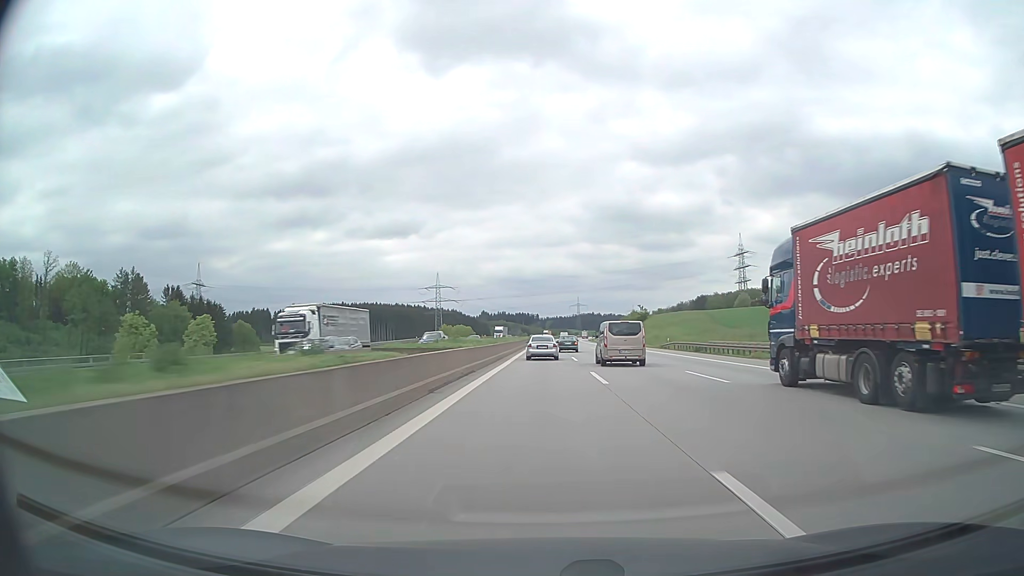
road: motorway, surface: asphalt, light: Day
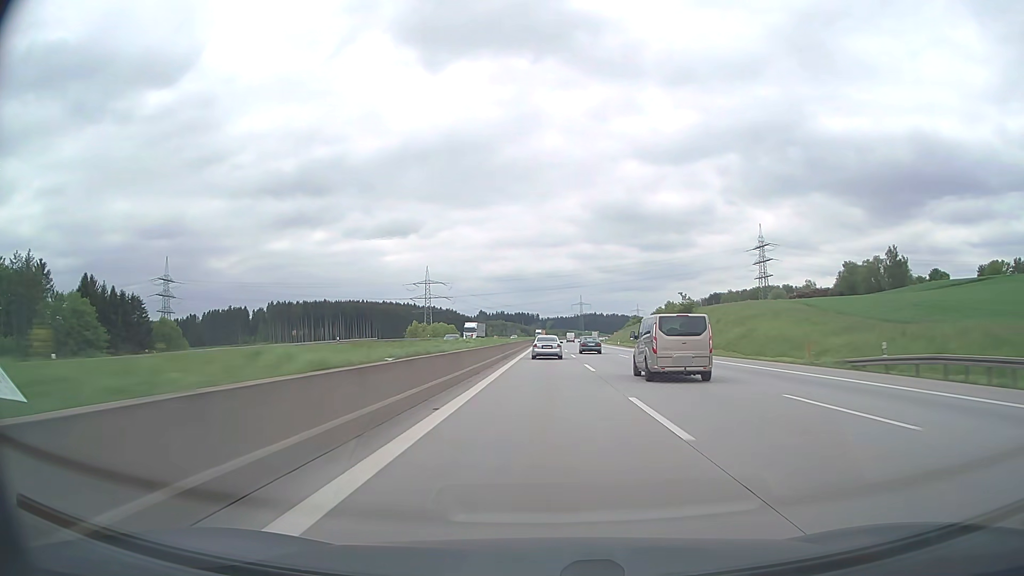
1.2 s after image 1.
(-0.1, +46.6) m; 0°
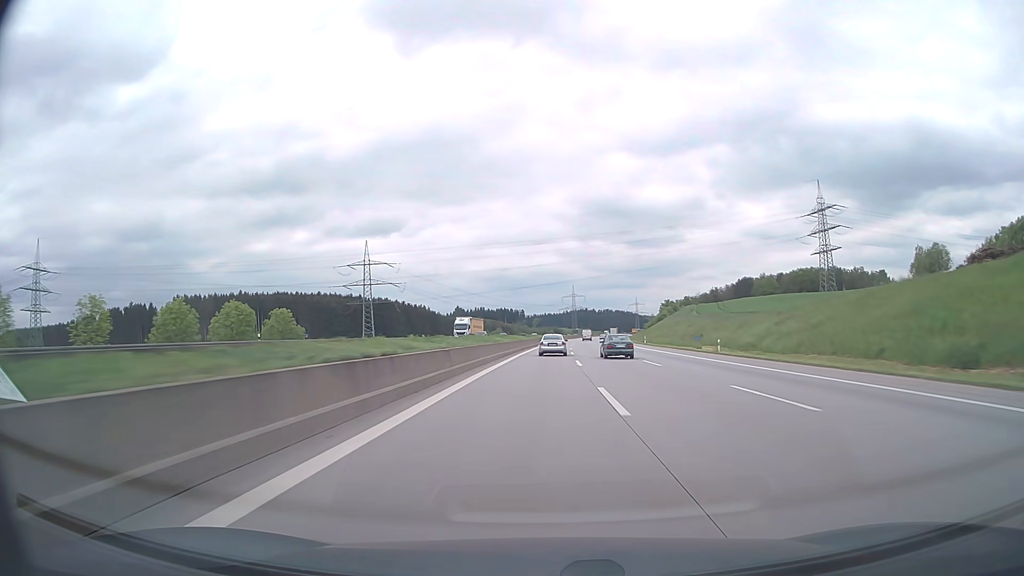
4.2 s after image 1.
(+1.5, +124.0) m; +1°
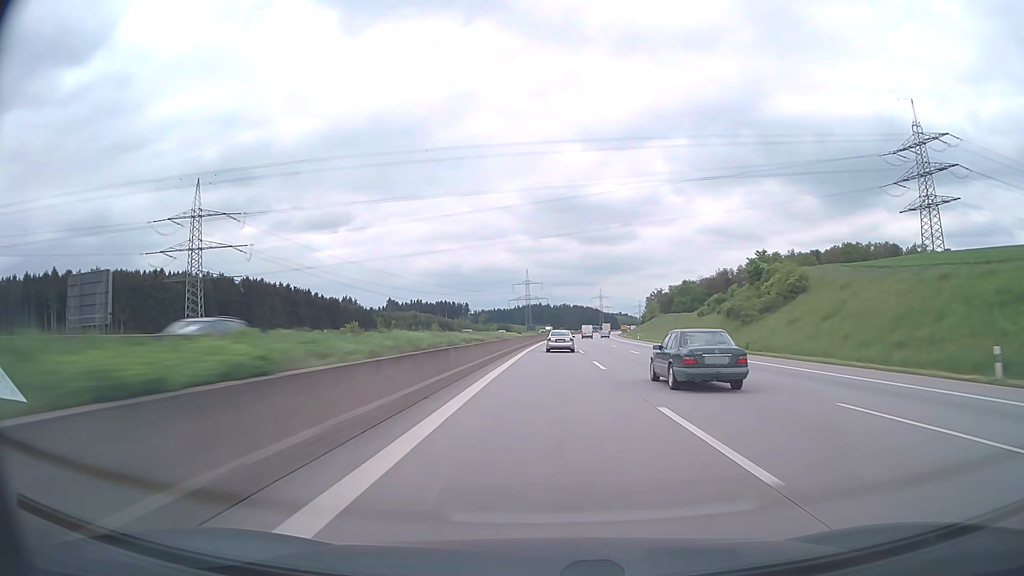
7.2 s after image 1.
(+4.1, +132.1) m; +4°
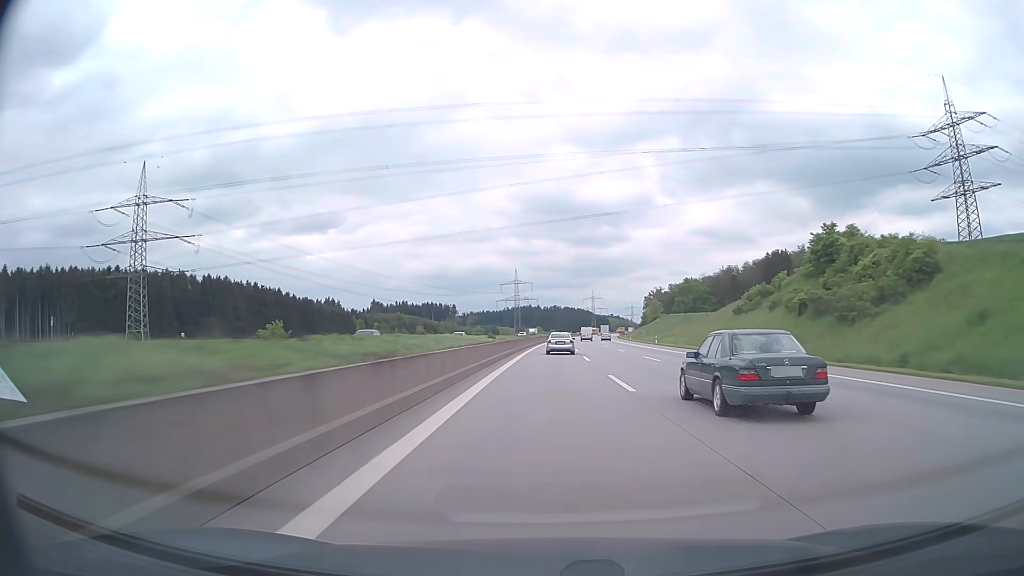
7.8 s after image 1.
(+0.3, +26.6) m; +1°
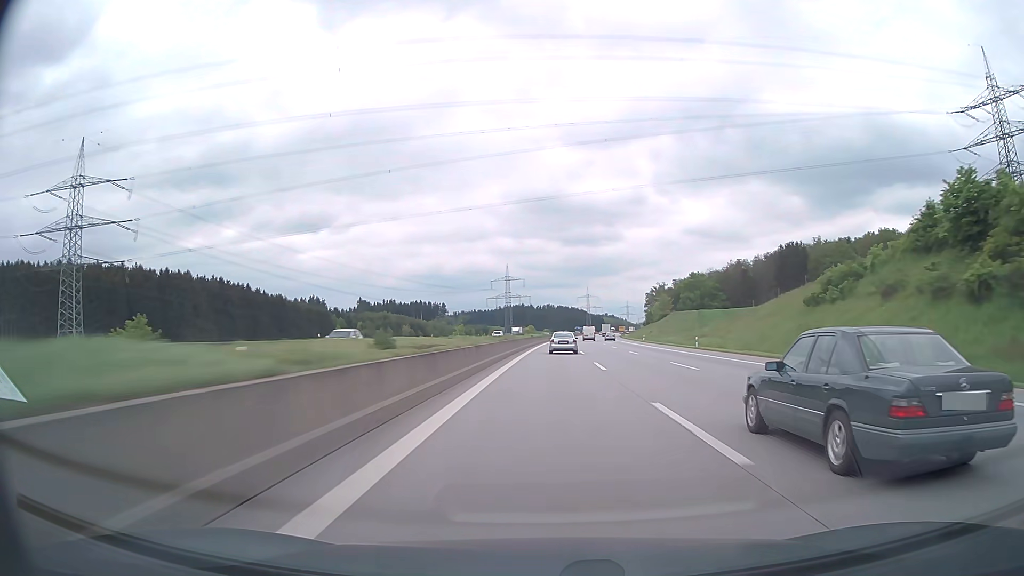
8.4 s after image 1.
(+0.1, +26.7) m; +1°
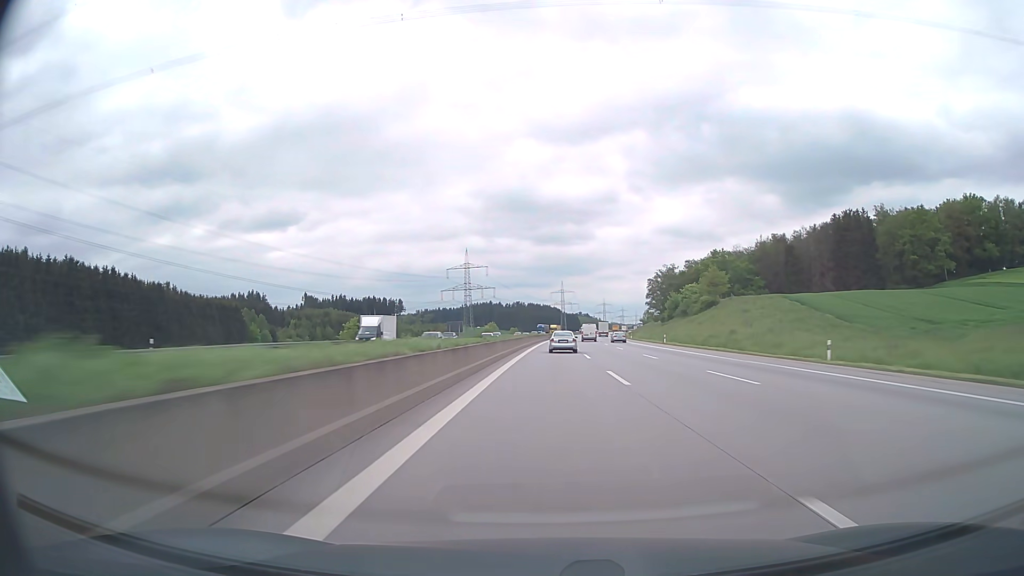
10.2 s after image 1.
(+1.7, +79.7) m; +2°
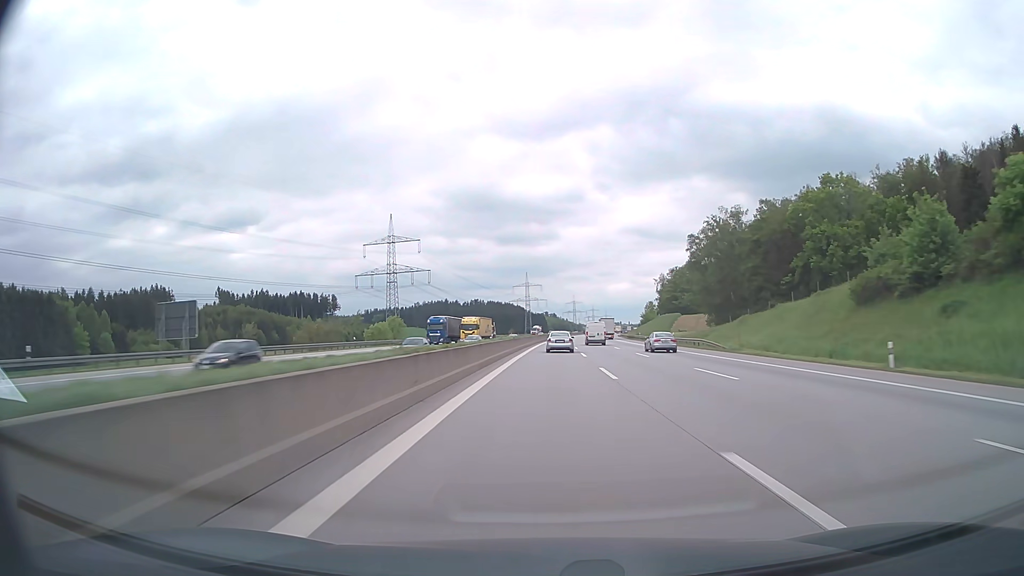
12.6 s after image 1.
(+3.0, +106.1) m; +3°
(0, +10) (0, +20) (0, +30) (0, +40) (+1, +50) (+1, +60) (+1, +70) (+2, +80) (+2, +90) (+3, +100) m
